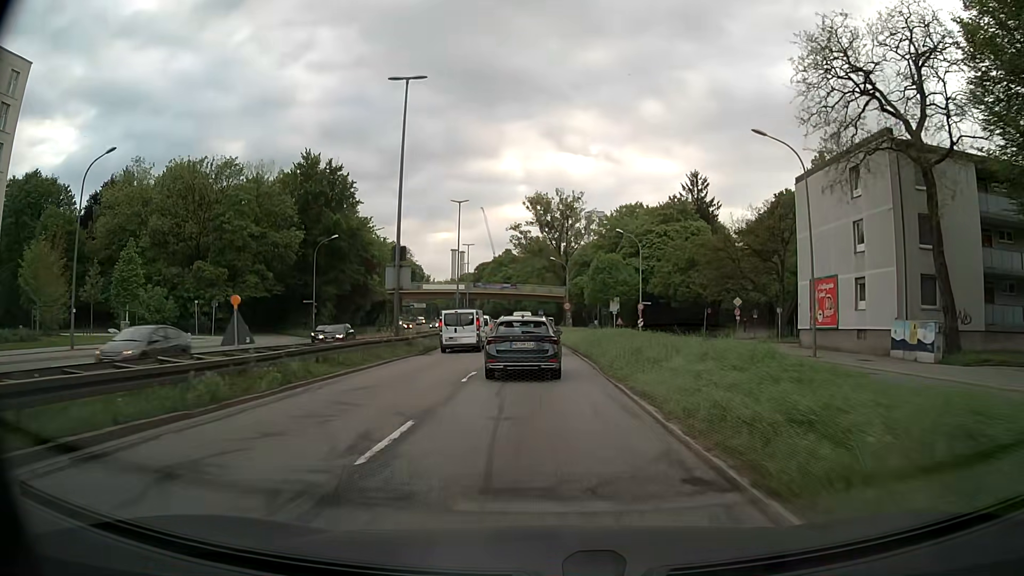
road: trunk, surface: asphalt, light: Day
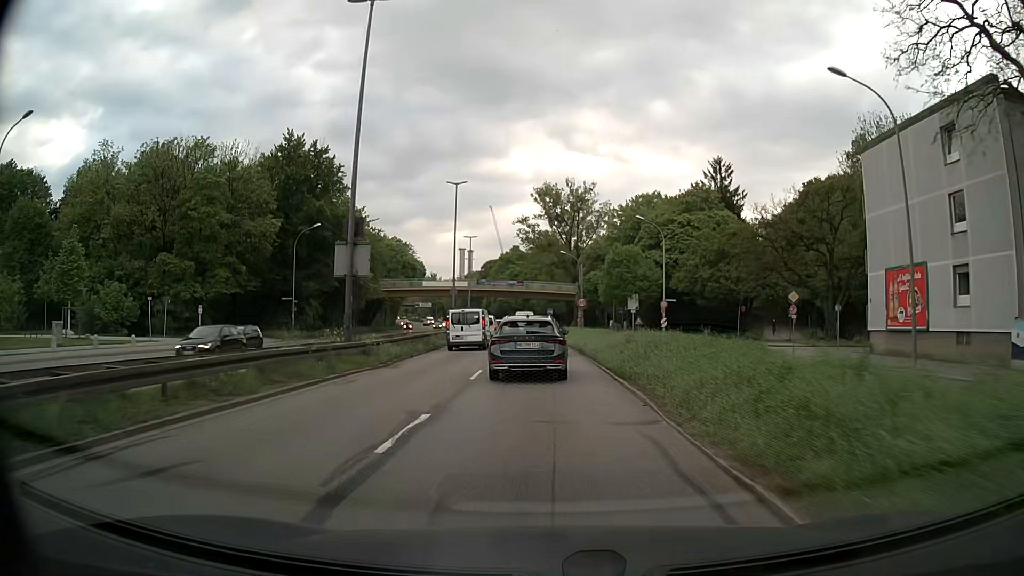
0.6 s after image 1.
(-0.1, +8.5) m; -1°
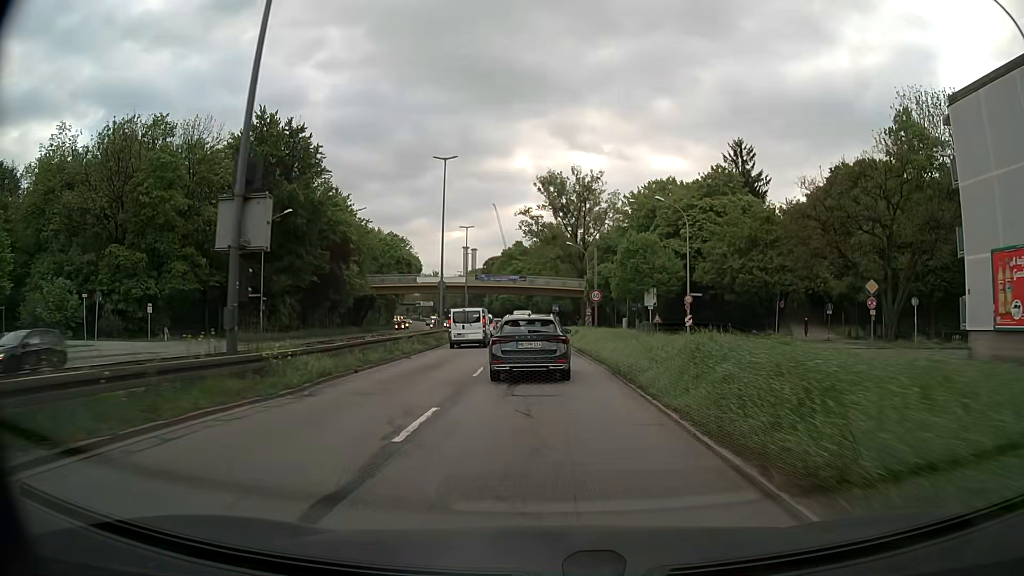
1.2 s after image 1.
(0.0, +8.4) m; 0°
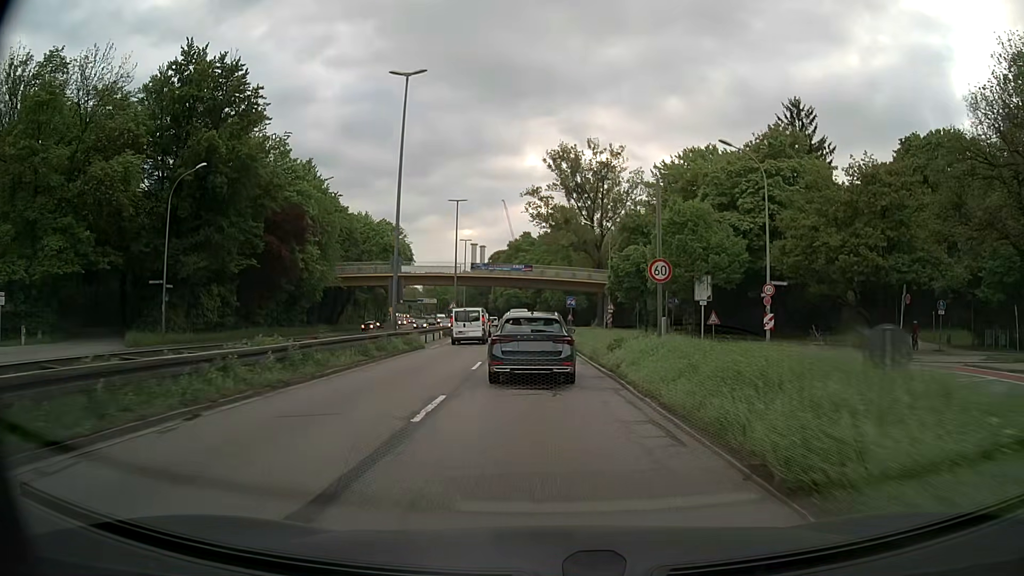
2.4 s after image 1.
(-0.1, +16.7) m; -1°
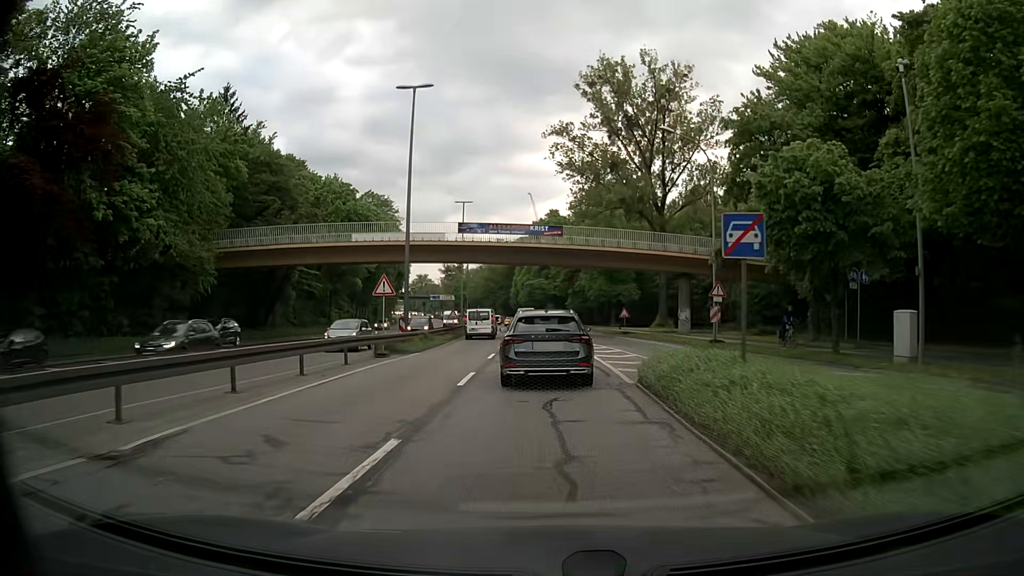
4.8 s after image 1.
(-0.6, +31.3) m; -3°
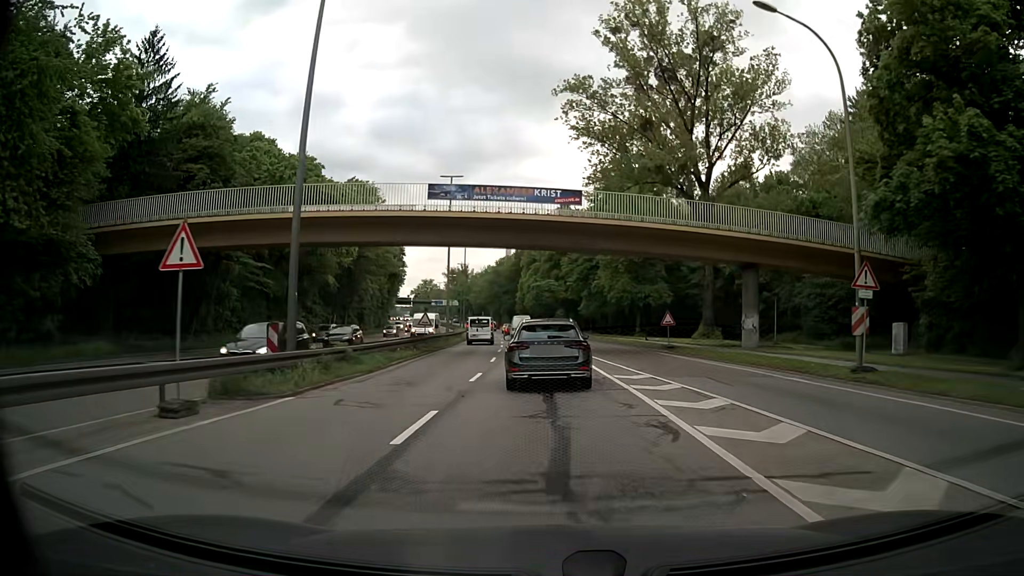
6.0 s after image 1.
(0.0, +14.9) m; -1°
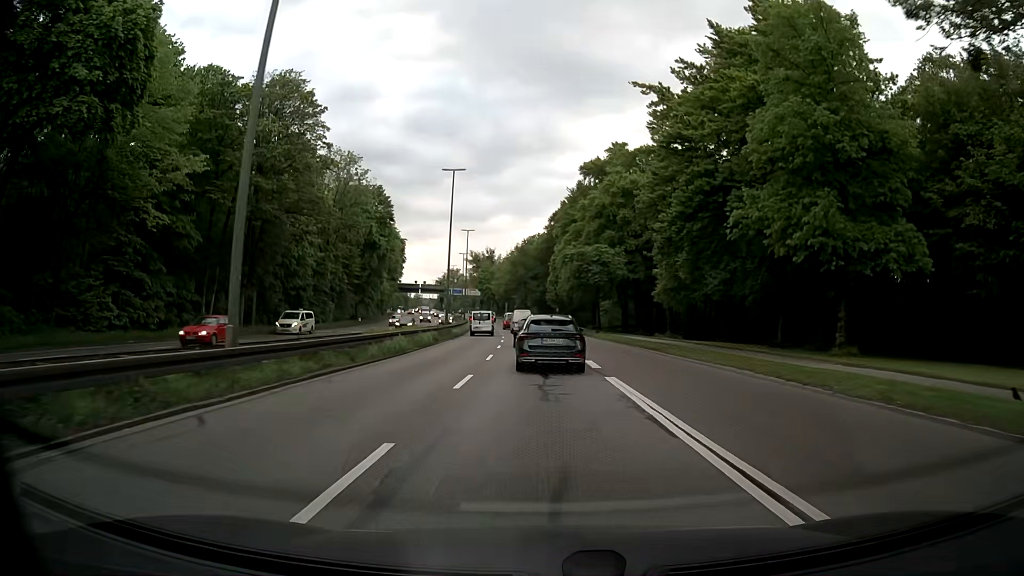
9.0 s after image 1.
(-1.0, +39.7) m; -4°
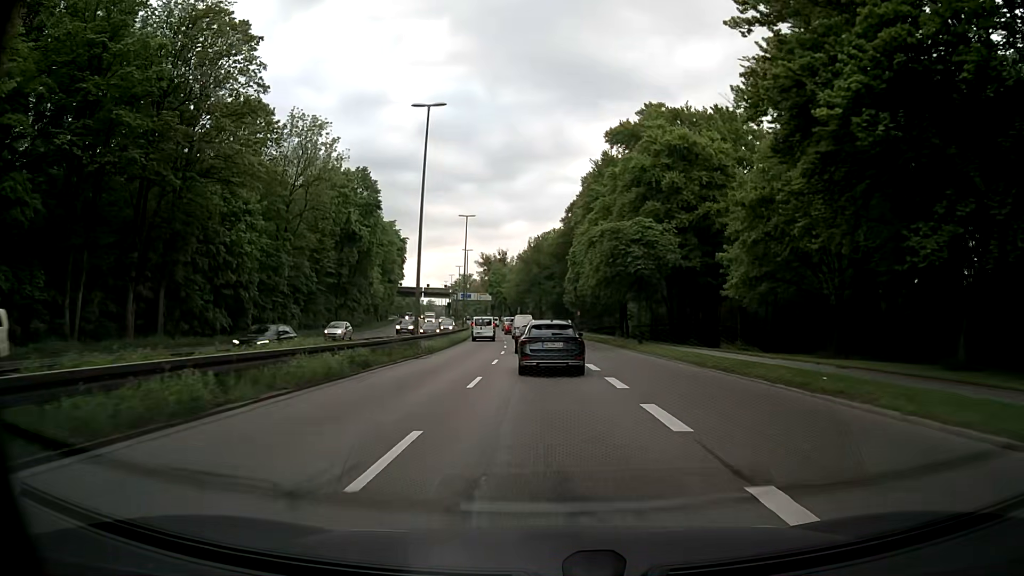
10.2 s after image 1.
(0.0, +17.1) m; -1°
(0, +10) (0, +20) (0, +30) (-1, +40) (-1, +50) (-2, +60) (-2, +70) (-3, +80) (-4, +90) (-5, +100) m
